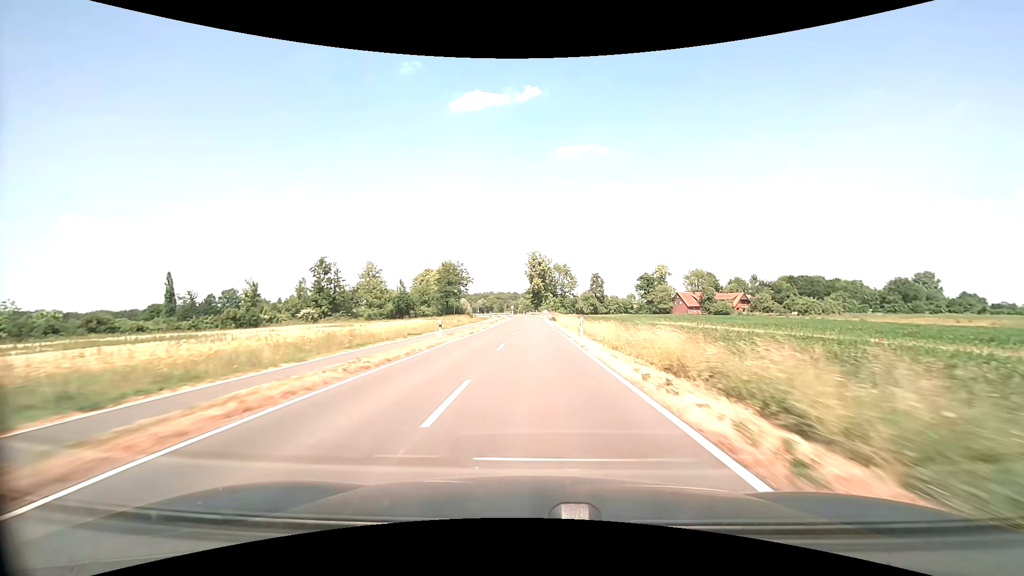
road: tertiary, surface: asphalt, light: Day
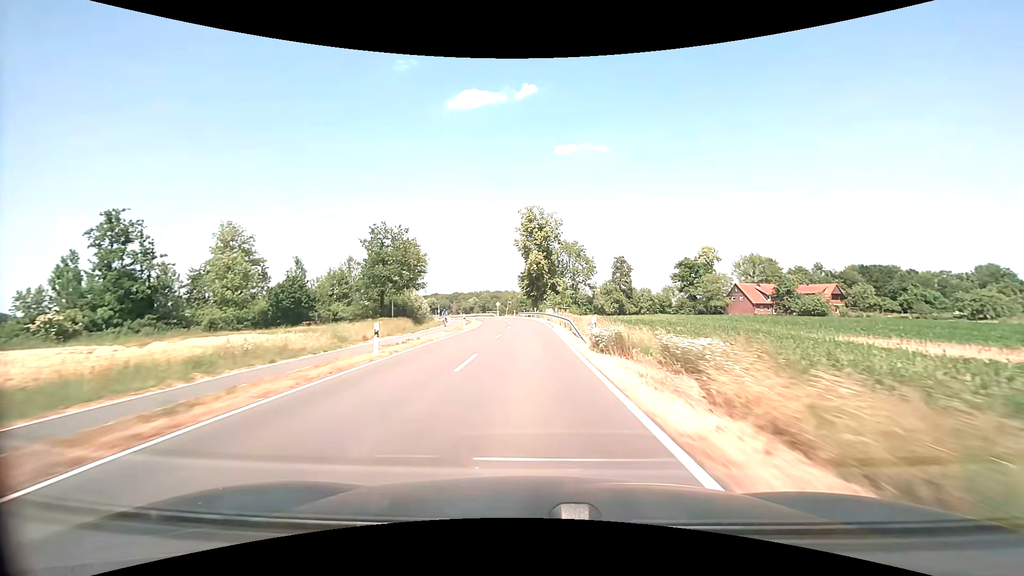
(+0.3, +54.3) m; 0°
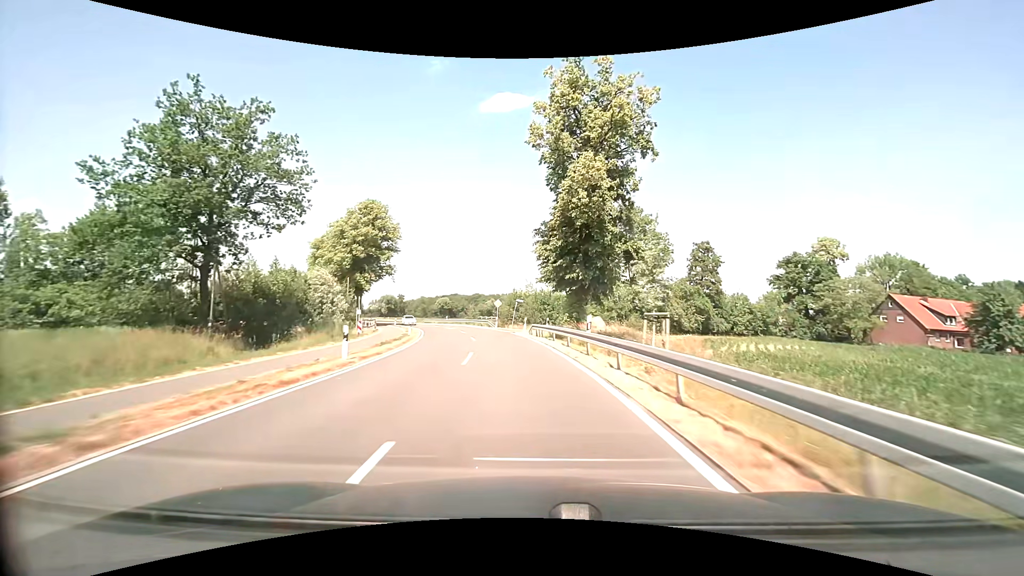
(-0.8, +45.1) m; -3°
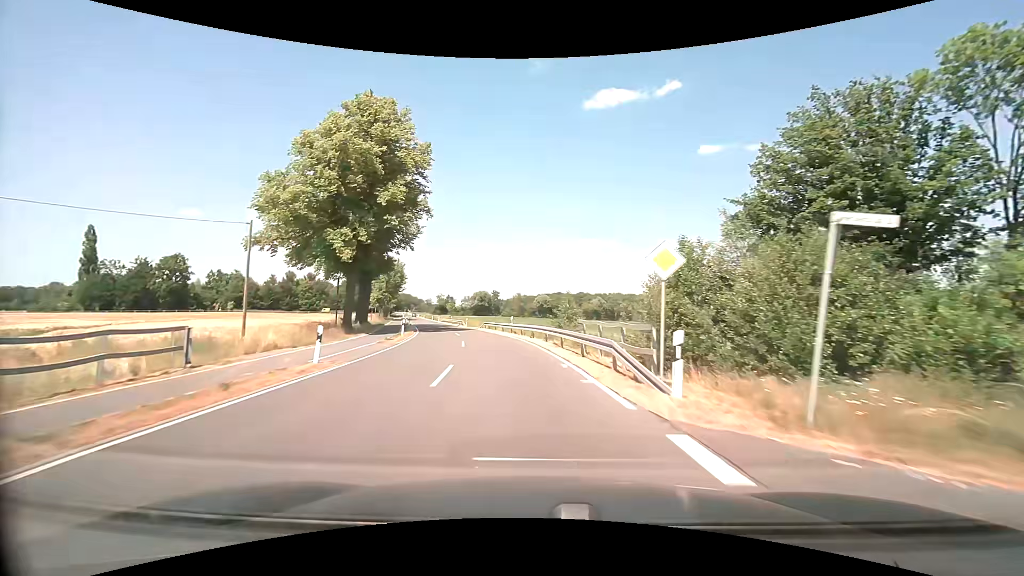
(-3.8, +39.9) m; -12°
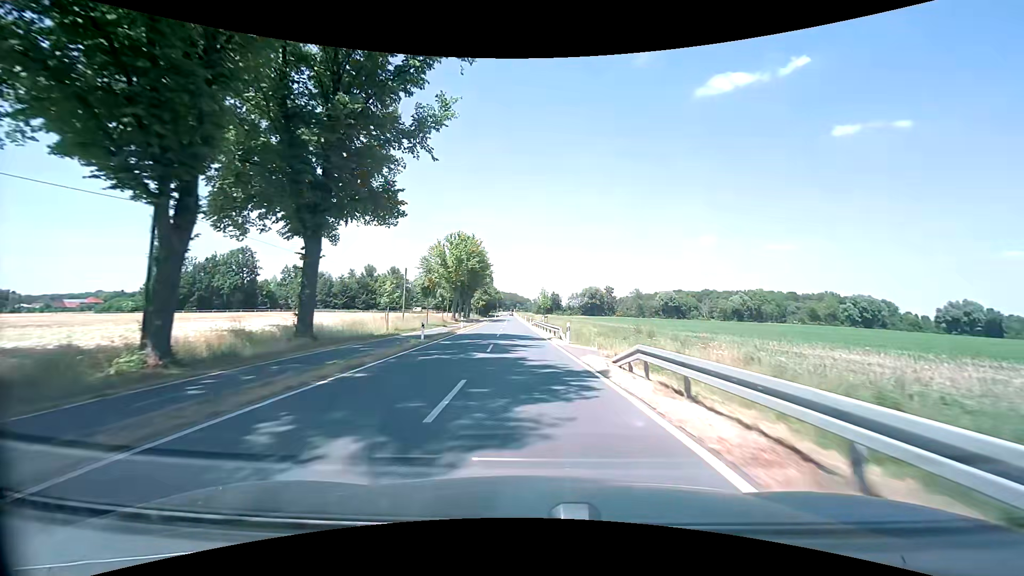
(-4.5, +39.5) m; -12°
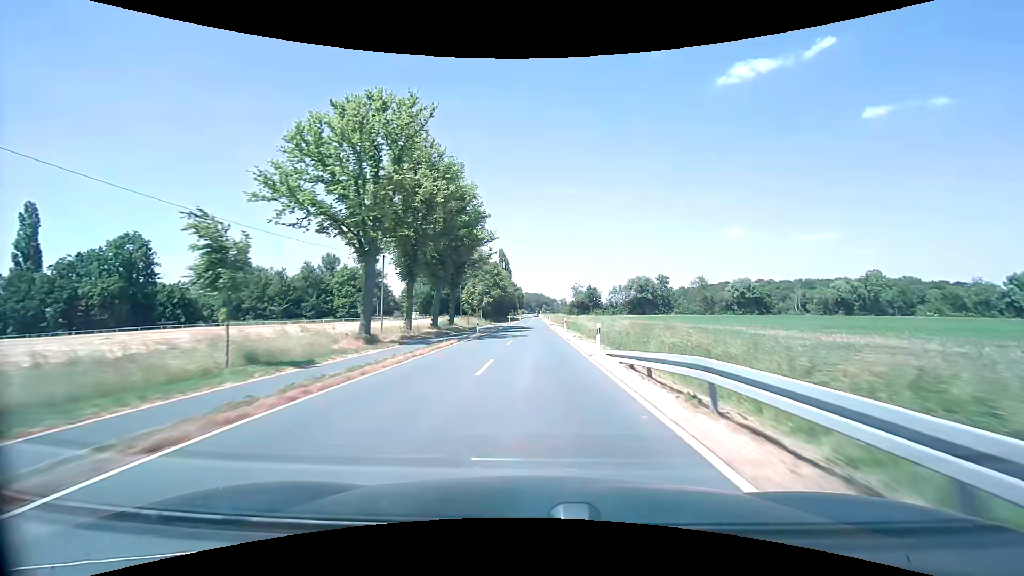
(-2.1, +55.2) m; -3°
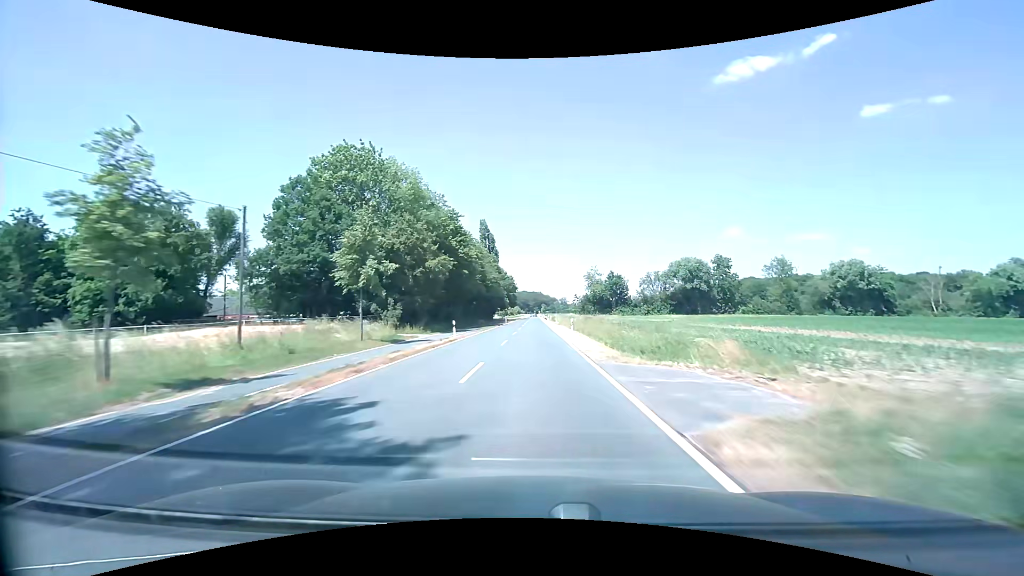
(+0.4, +61.6) m; 0°
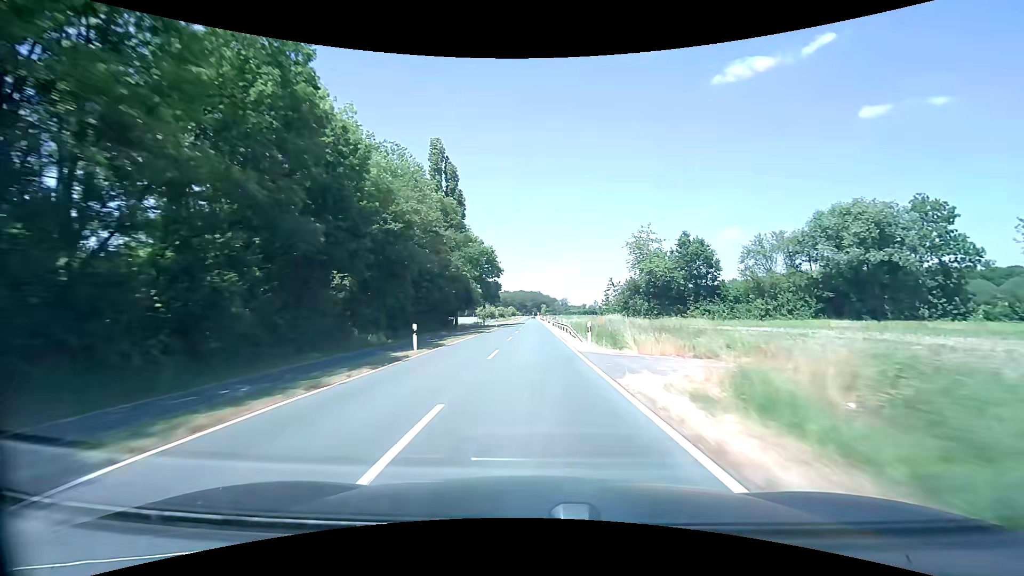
(+0.1, +66.3) m; 0°
(0, +10) (0, +20) (0, +30) (0, +40) (0, +50) (0, +60) (0, +70) (0, +80) (0, +90) (0, +100) m
